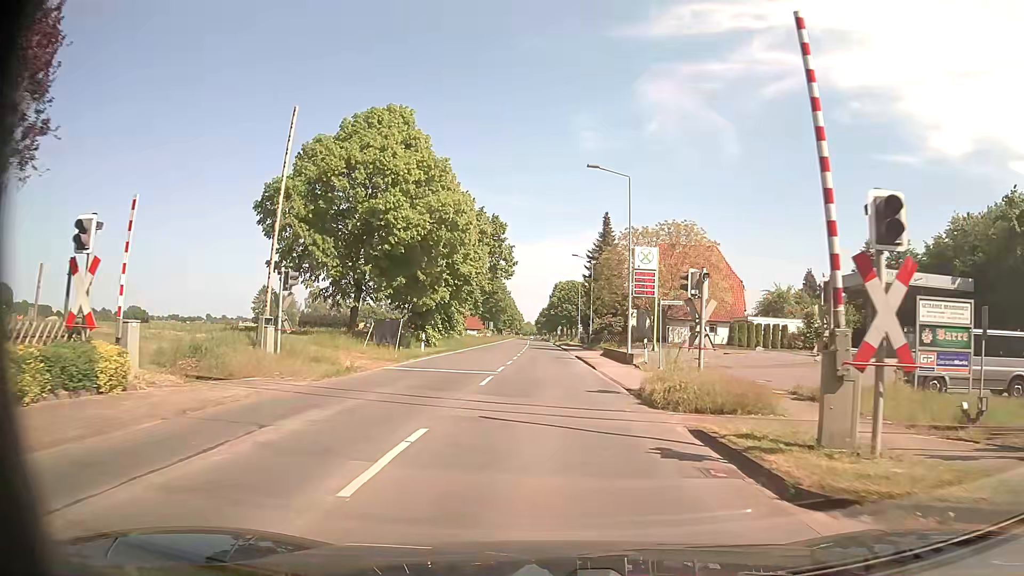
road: secondary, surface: asphalt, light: Day
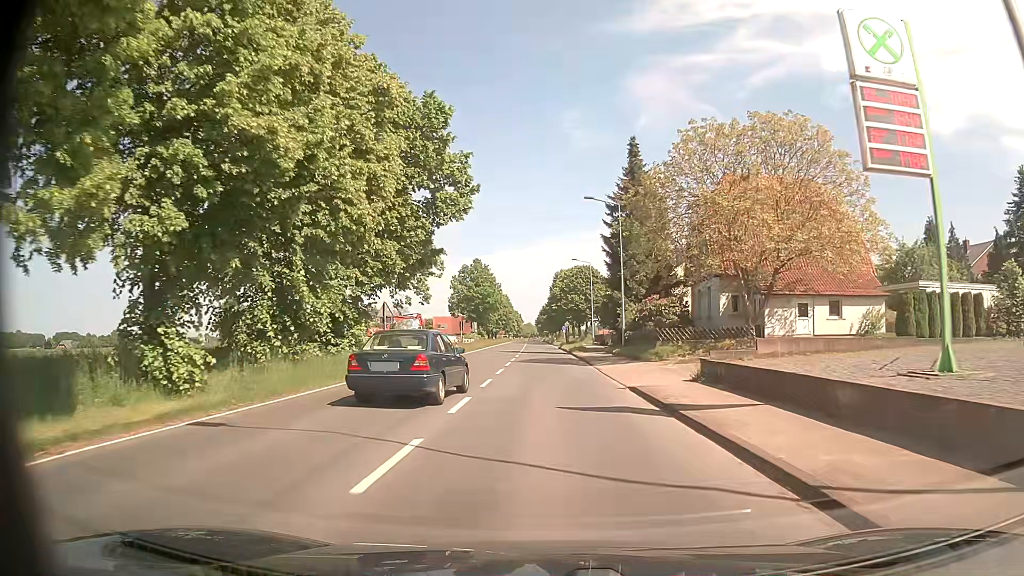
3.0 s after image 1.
(-0.1, +30.2) m; 0°
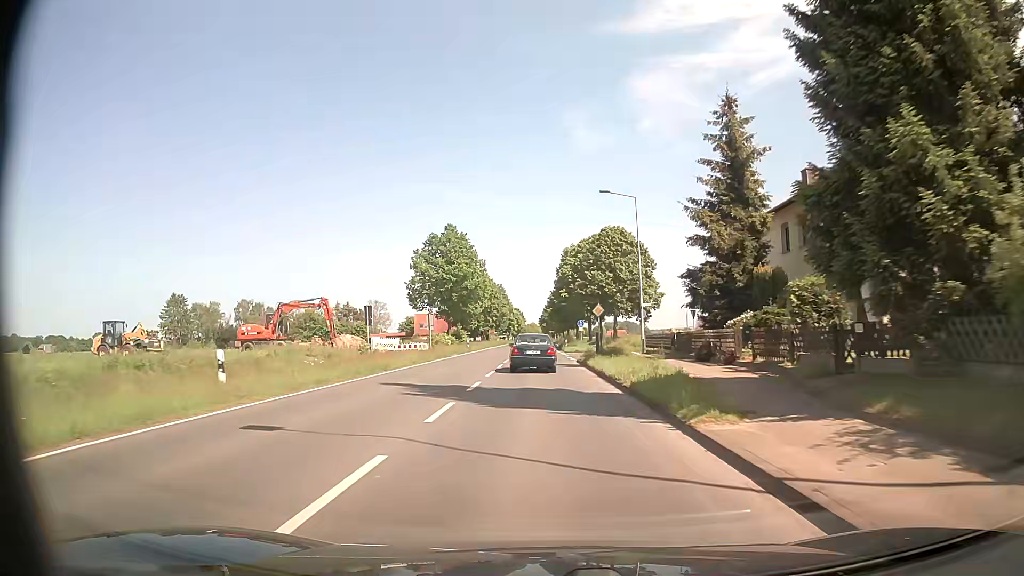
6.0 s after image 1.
(-0.1, +38.7) m; 0°
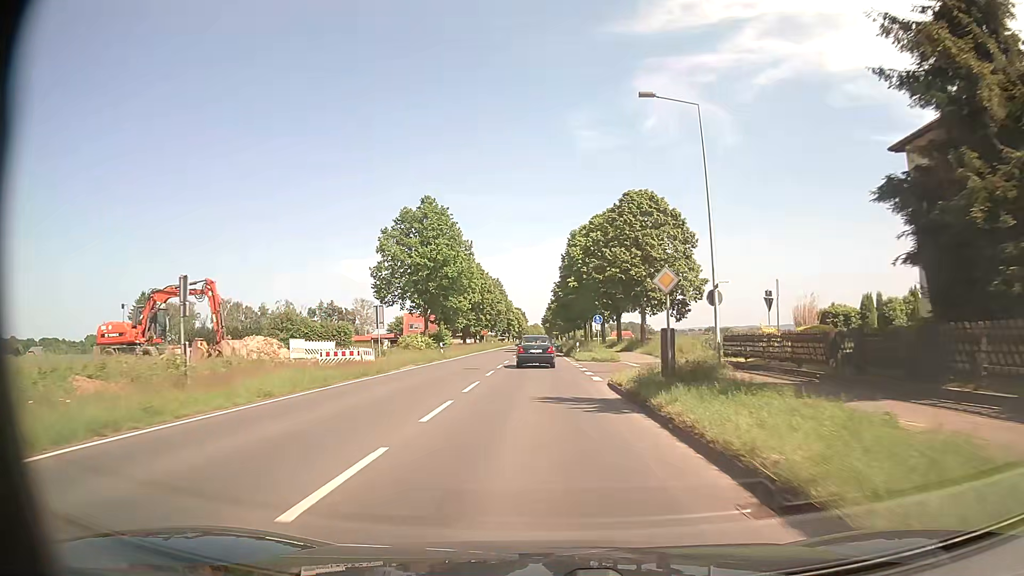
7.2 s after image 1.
(-0.1, +17.8) m; 0°
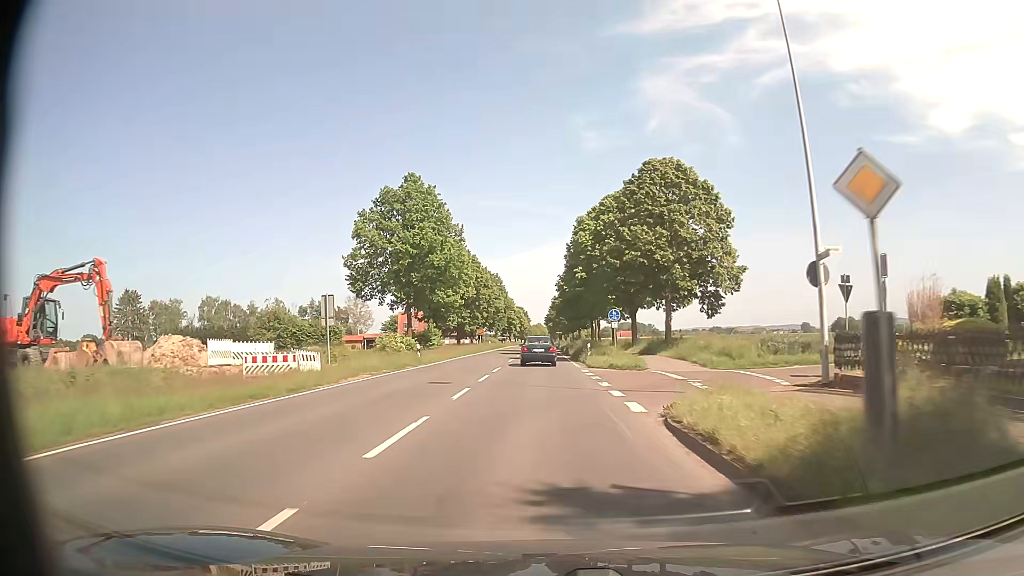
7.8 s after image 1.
(-0.1, +9.3) m; 0°
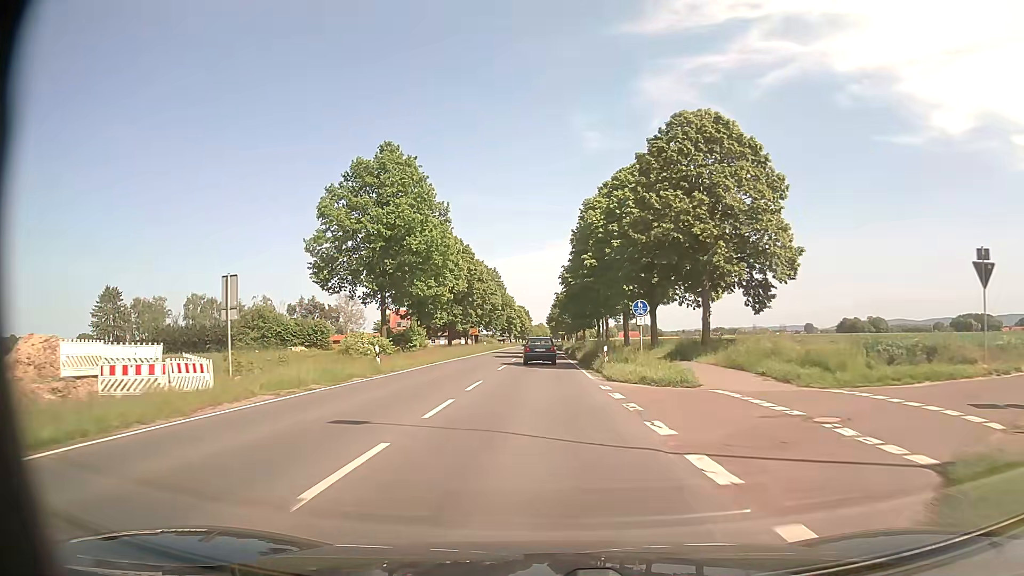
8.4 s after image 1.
(0.0, +9.3) m; 0°
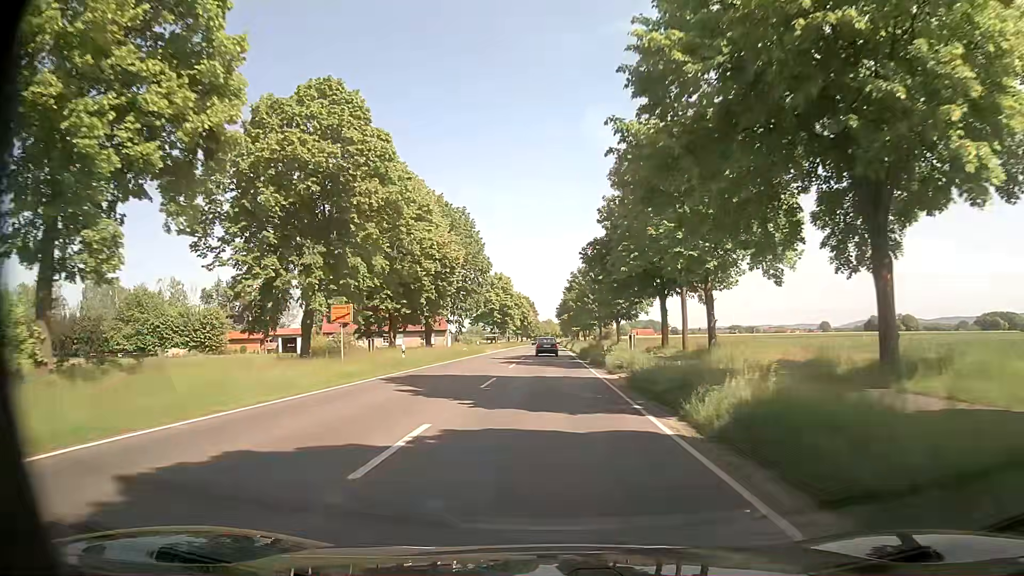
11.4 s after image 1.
(-0.2, +47.4) m; -1°
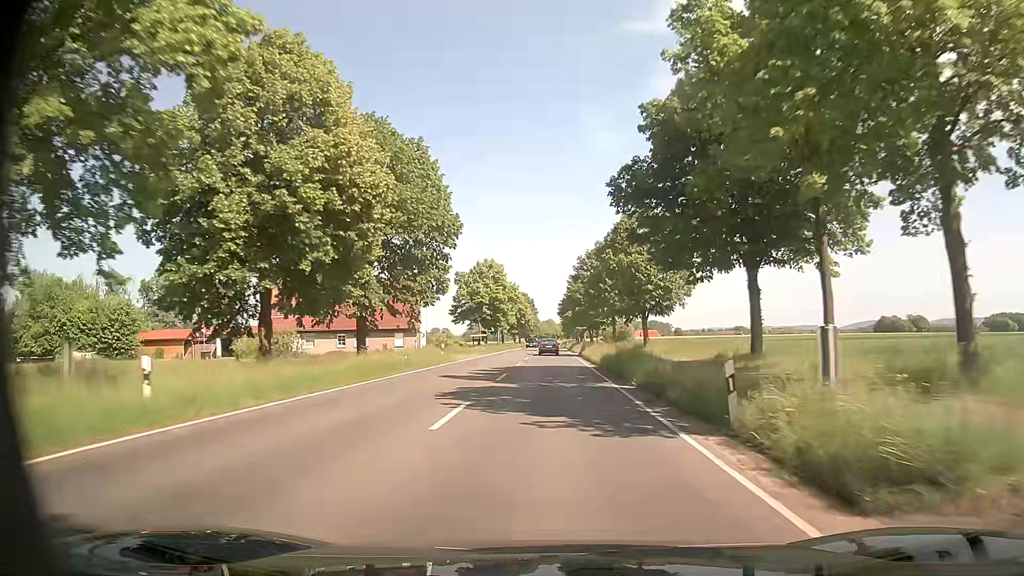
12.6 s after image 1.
(0.0, +20.7) m; 0°
(0, +10) (0, +20) (0, +30) (0, +40) (0, +50) (0, +60) (+1, +70) (+1, +80) (+1, +90) (+1, +100) m
